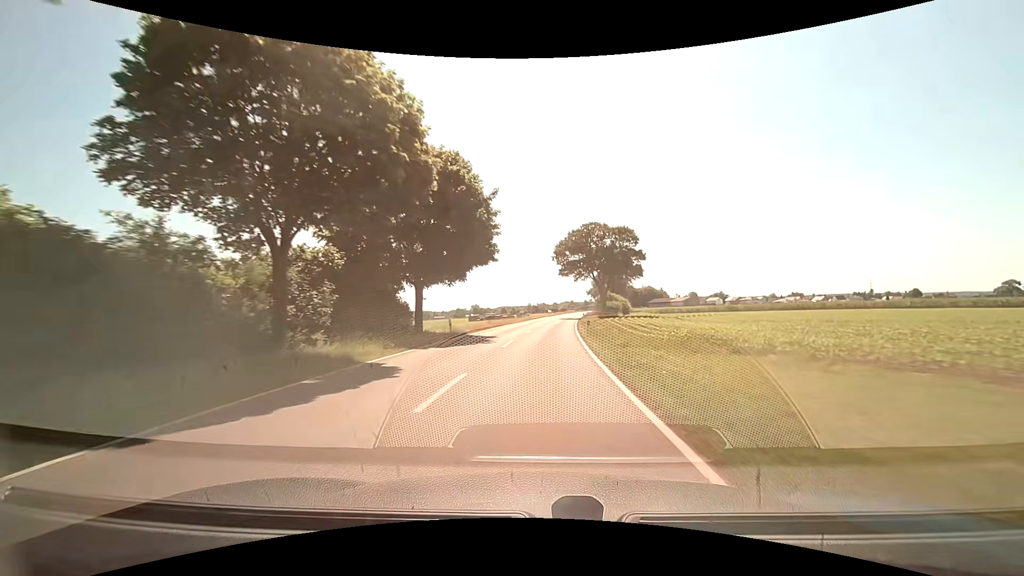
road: tertiary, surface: asphalt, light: Day
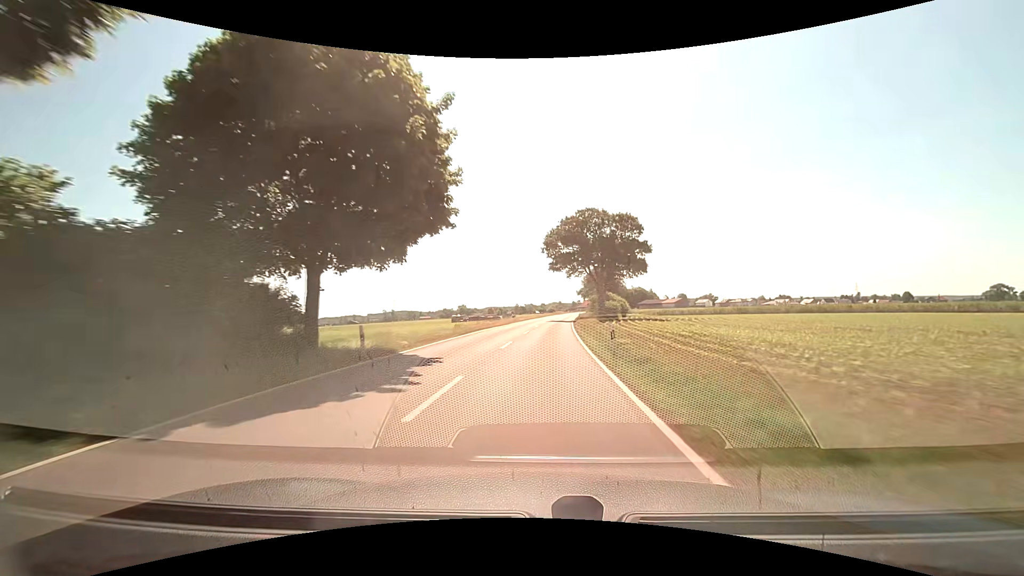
(+0.2, +12.6) m; +1°
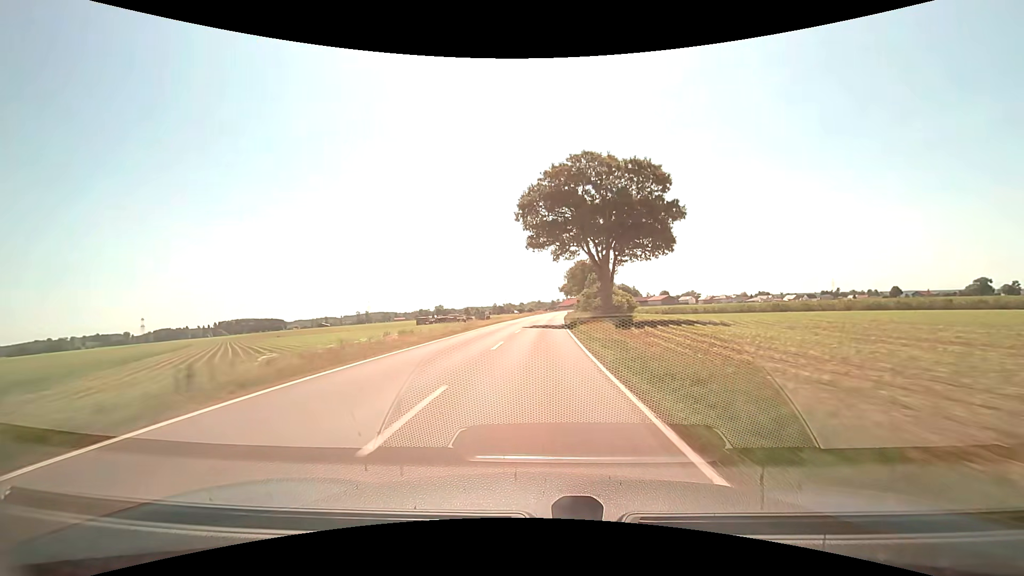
(+0.7, +25.3) m; +2°
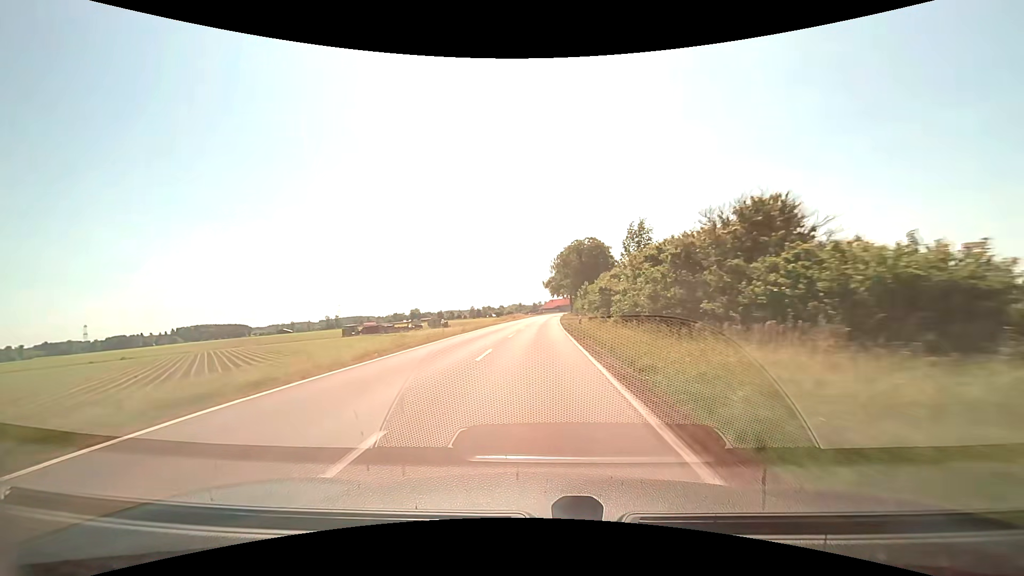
(+1.3, +51.3) m; +3°
